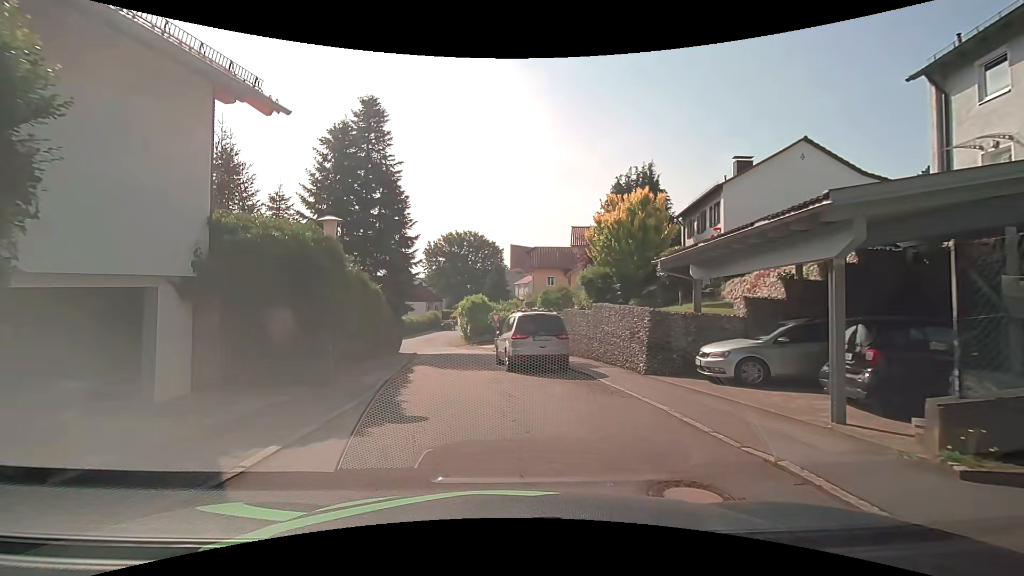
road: residential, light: Day
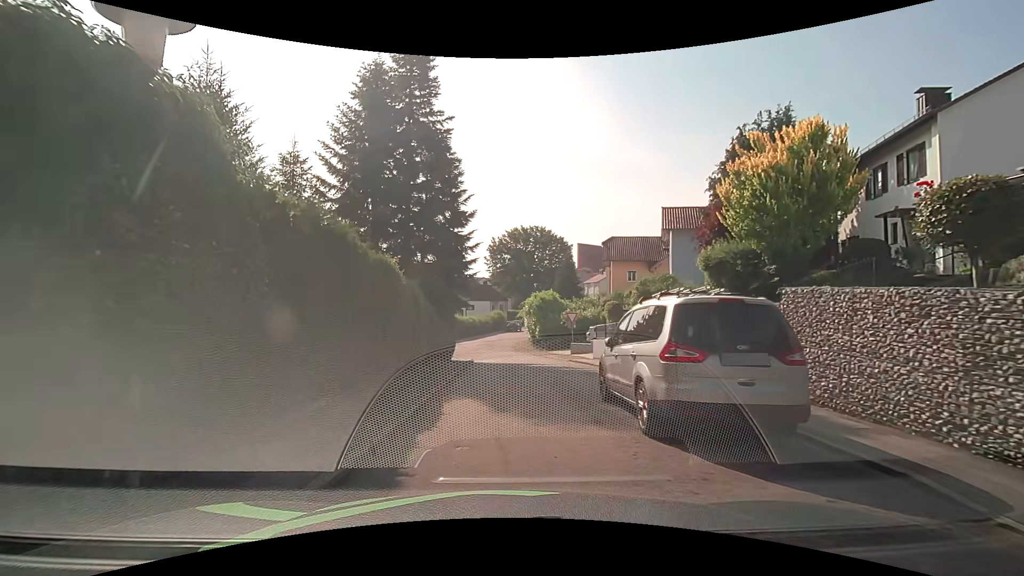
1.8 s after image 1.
(-0.6, +8.3) m; -7°
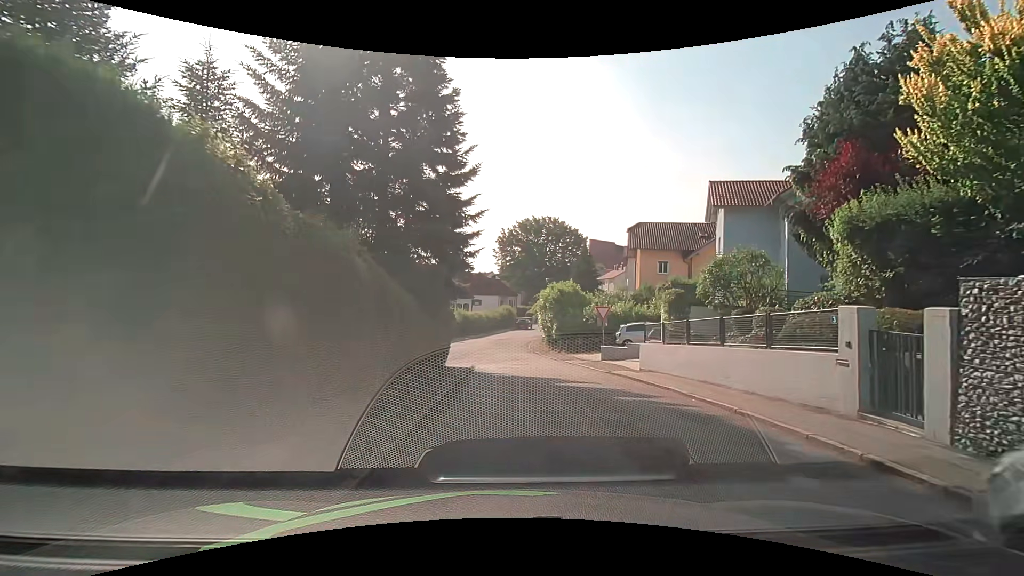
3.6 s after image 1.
(-0.2, +7.4) m; -1°
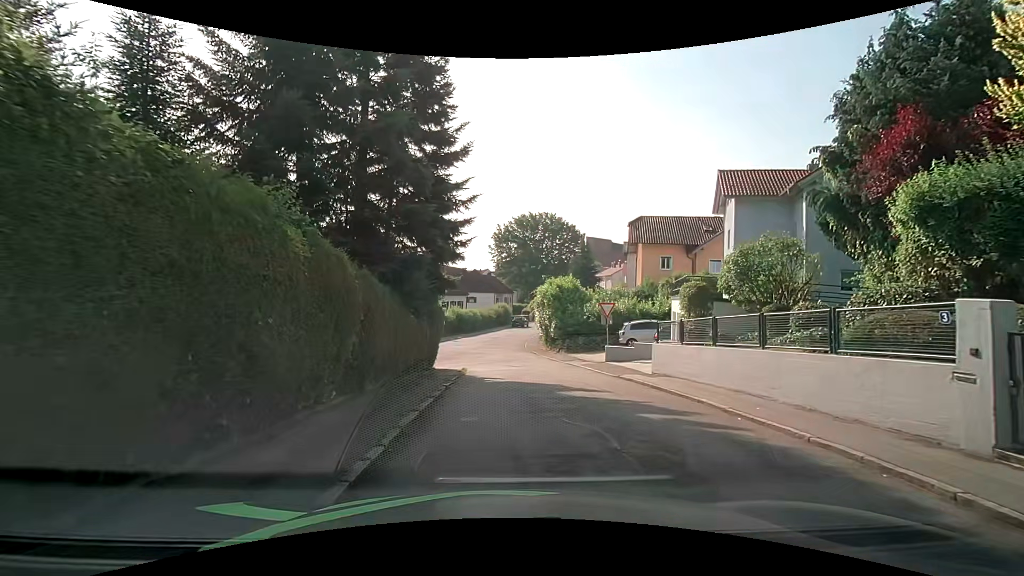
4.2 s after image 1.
(0.0, +2.2) m; 0°
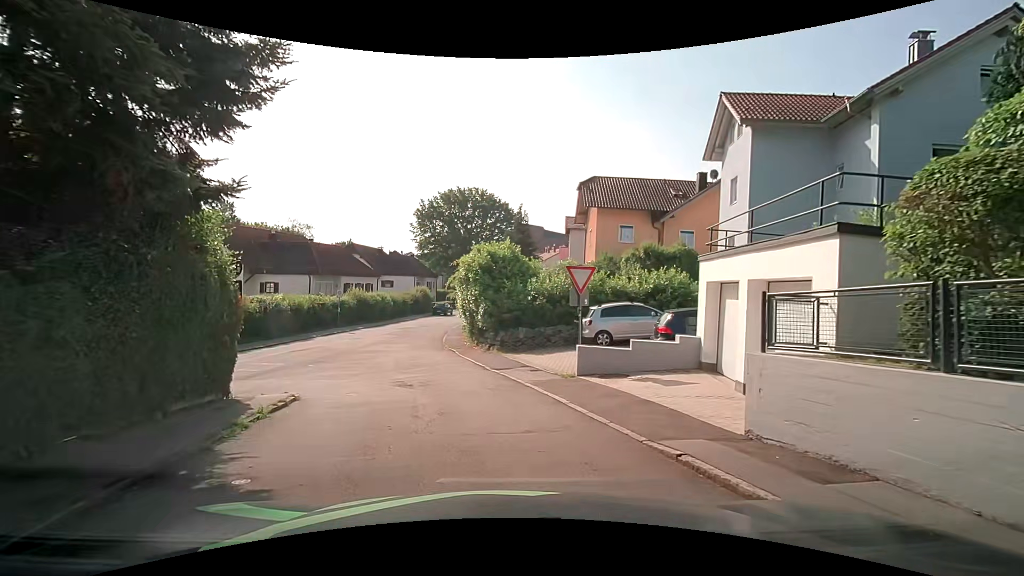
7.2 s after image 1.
(+0.9, +11.2) m; +8°
